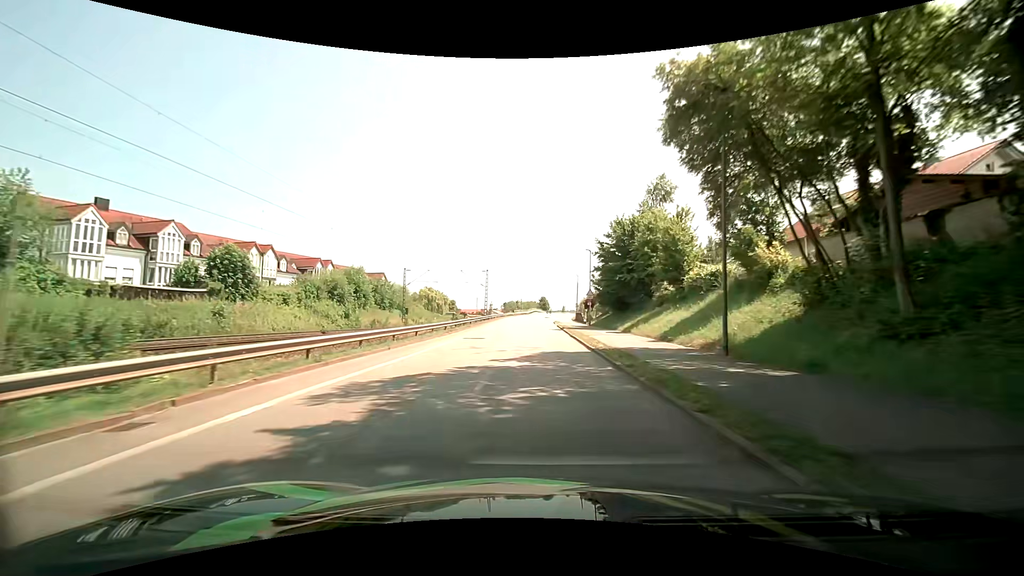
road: unclassified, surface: asphalt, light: Day
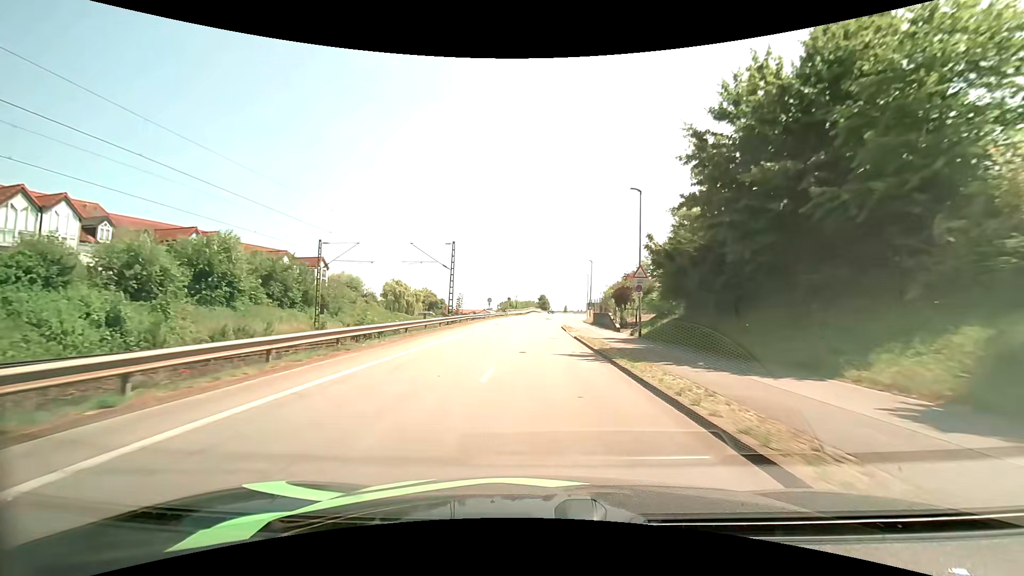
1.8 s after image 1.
(0.0, +26.0) m; 0°
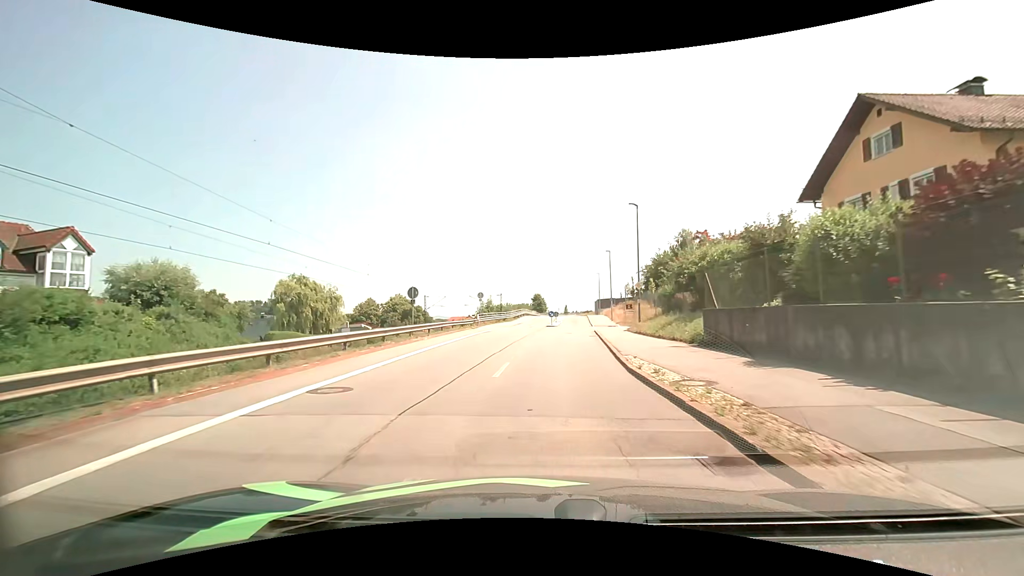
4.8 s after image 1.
(+0.1, +35.1) m; +1°
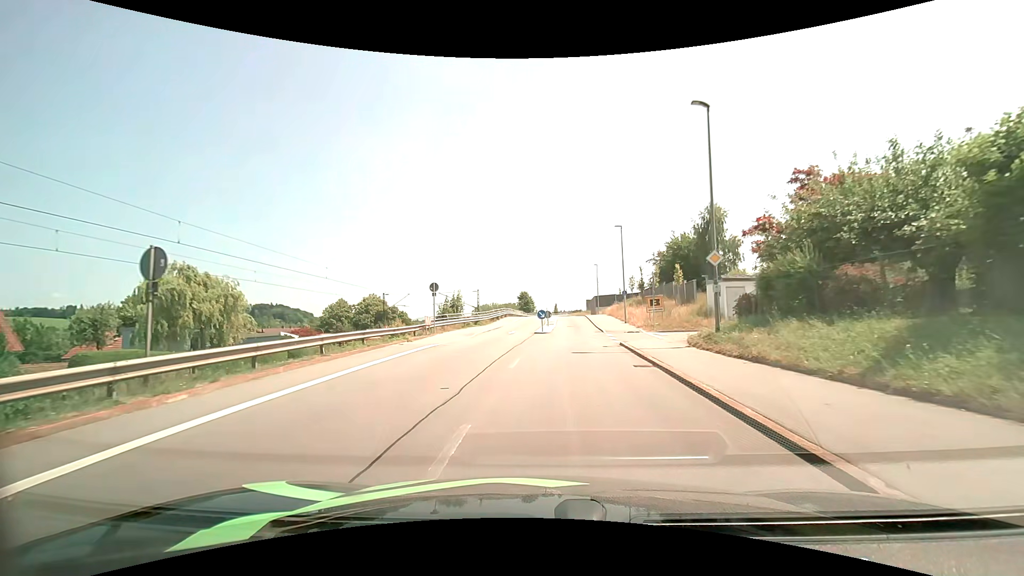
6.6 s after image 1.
(+0.2, +16.0) m; +1°
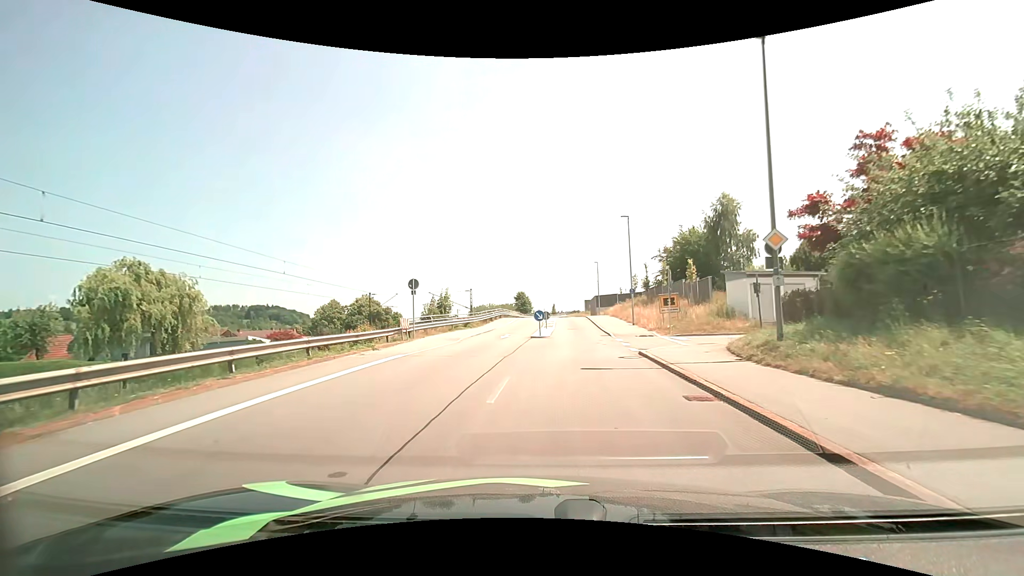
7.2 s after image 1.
(0.0, +4.4) m; 0°
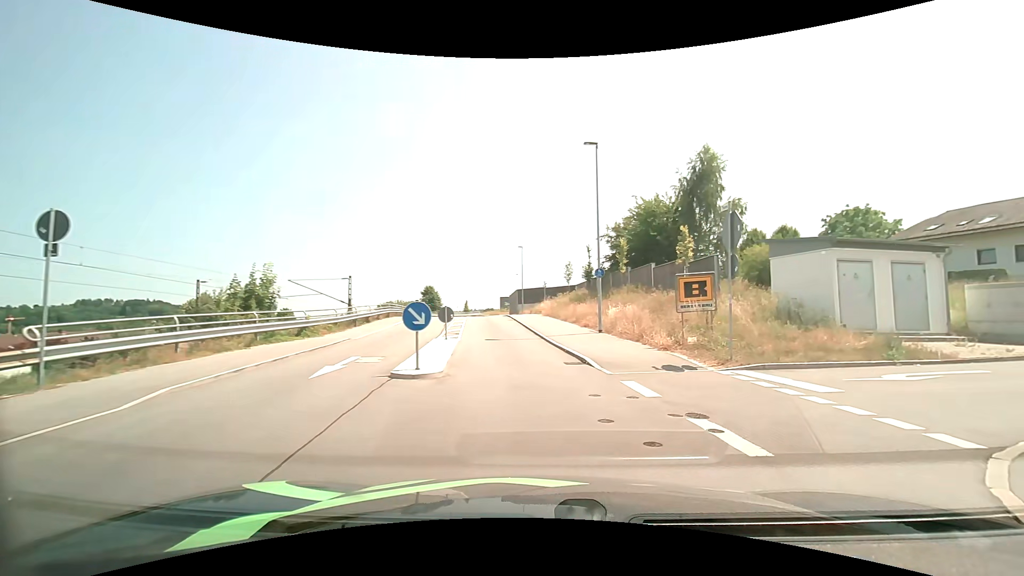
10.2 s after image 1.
(+0.3, +16.3) m; +8°
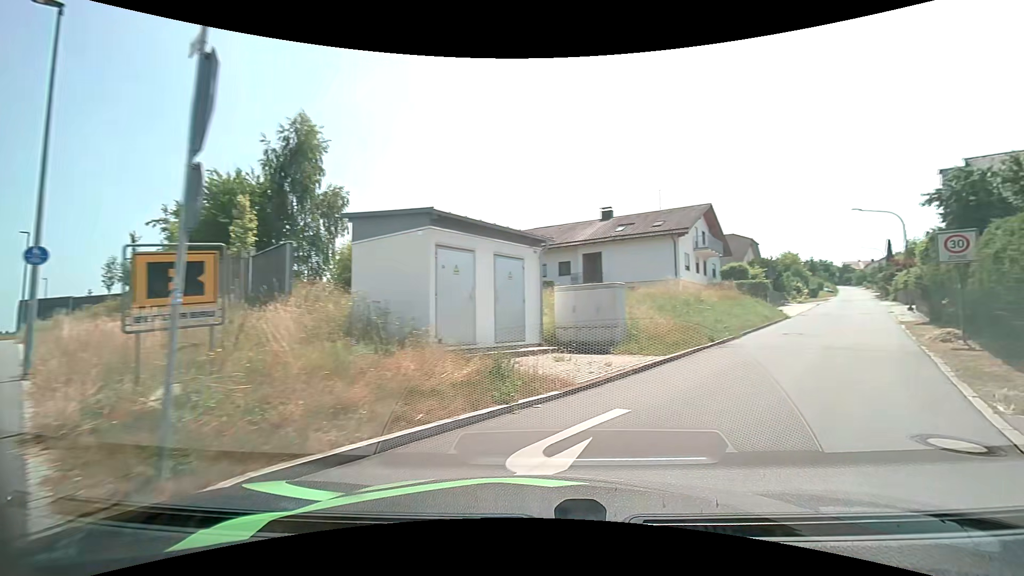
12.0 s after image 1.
(+2.8, +7.5) m; +42°
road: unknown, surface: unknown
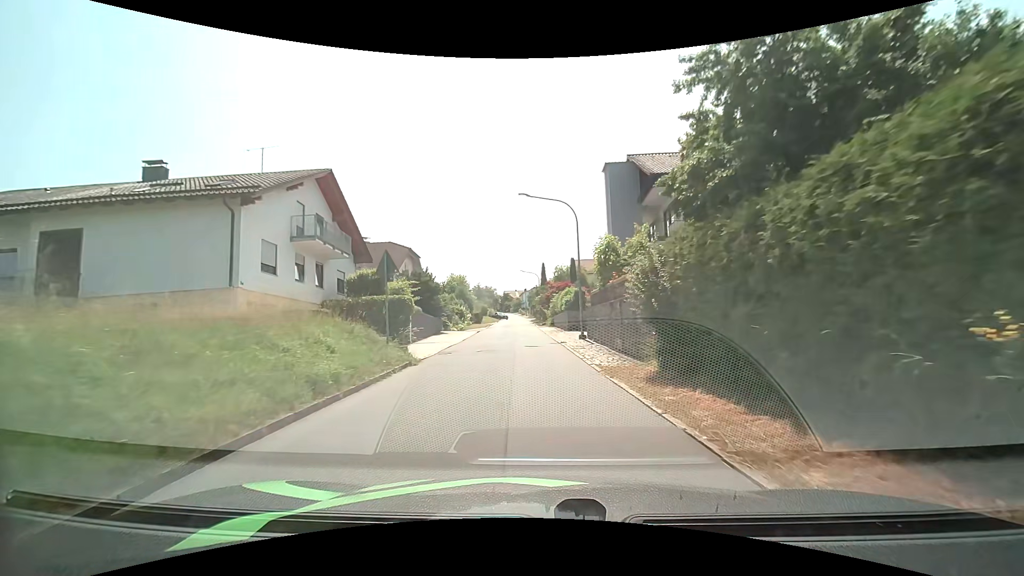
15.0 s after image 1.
(+9.0, +17.5) m; +36°
(0, +10) (0, +20) (-1, +30) (-1, +40) (-2, +50) (-2, +60) (-3, +70) (-3, +80) (+4, +87) (+13, +88) m
